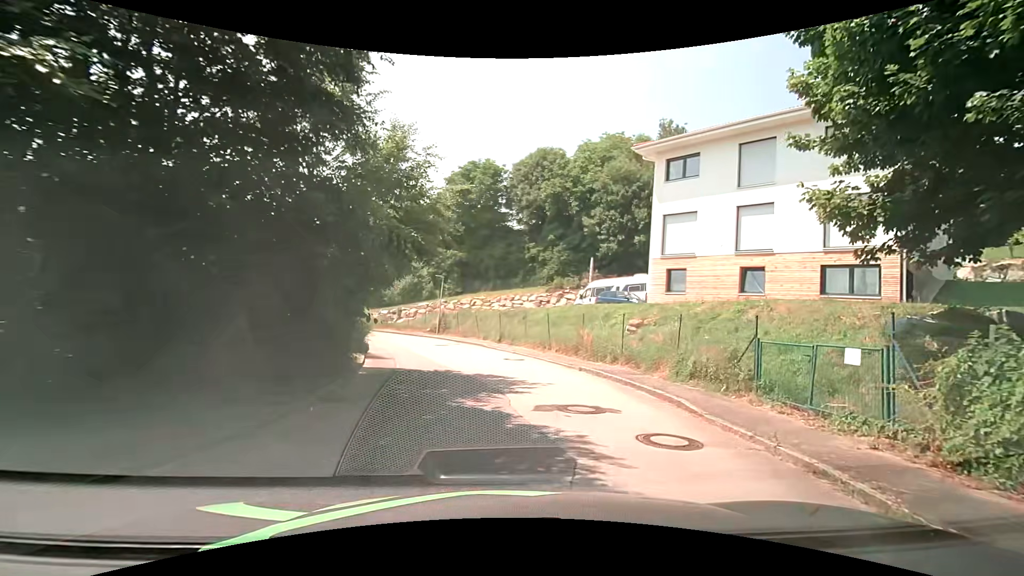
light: Day
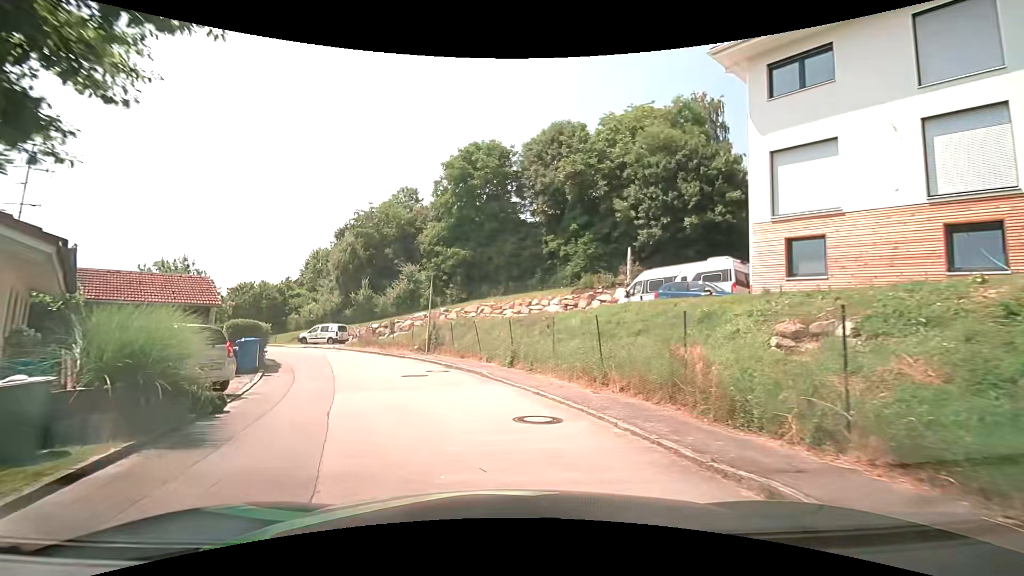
(+0.2, +10.1) m; -3°
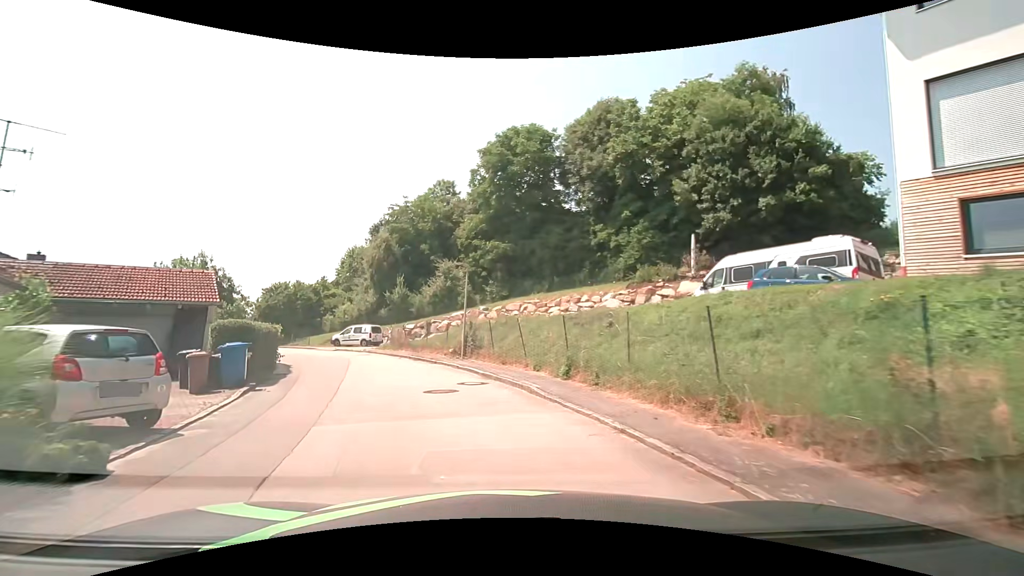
(0.0, +3.9) m; -4°
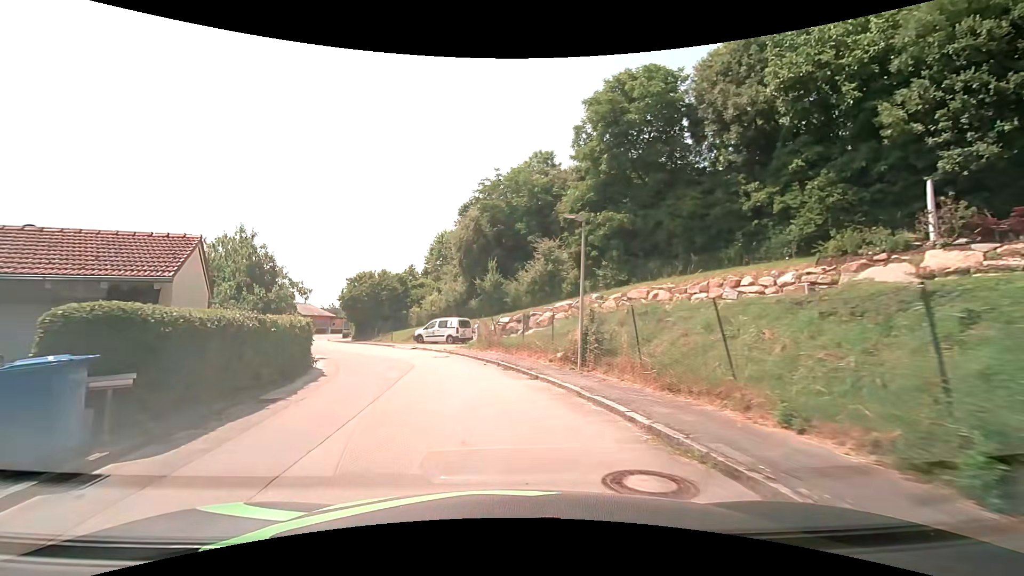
(-0.7, +8.6) m; -10°
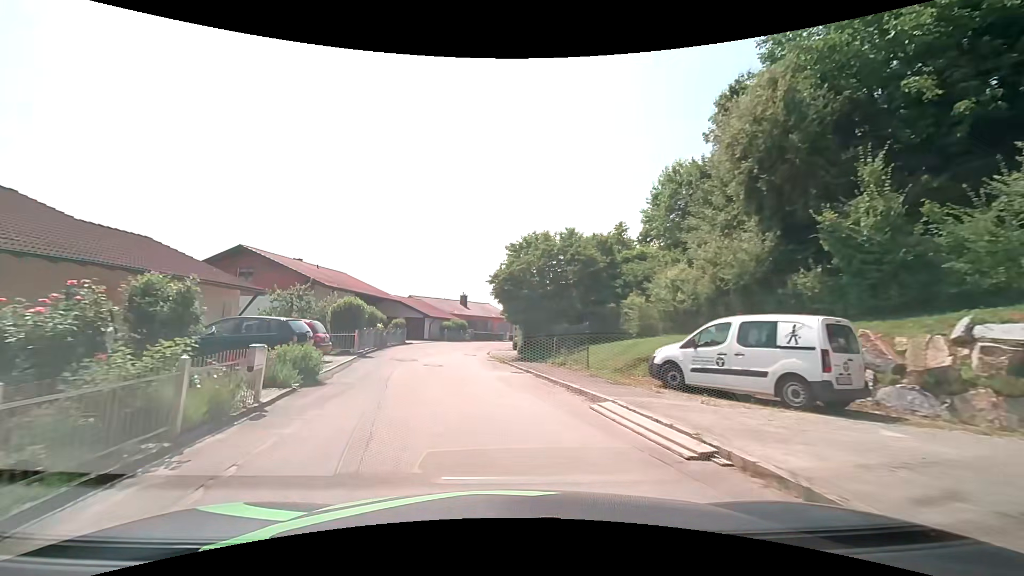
(-5.0, +22.9) m; -23°
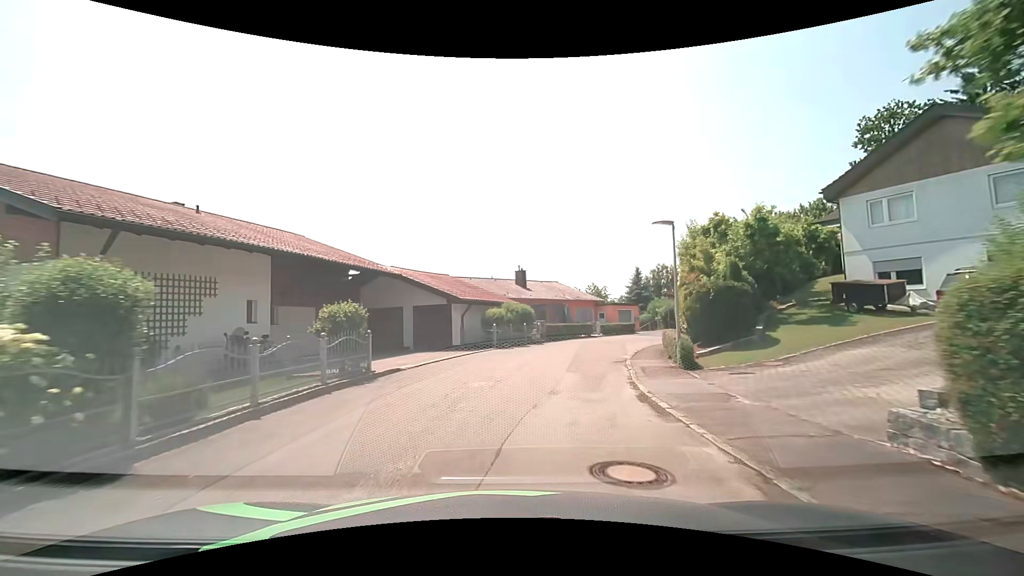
(-2.5, +24.6) m; -6°
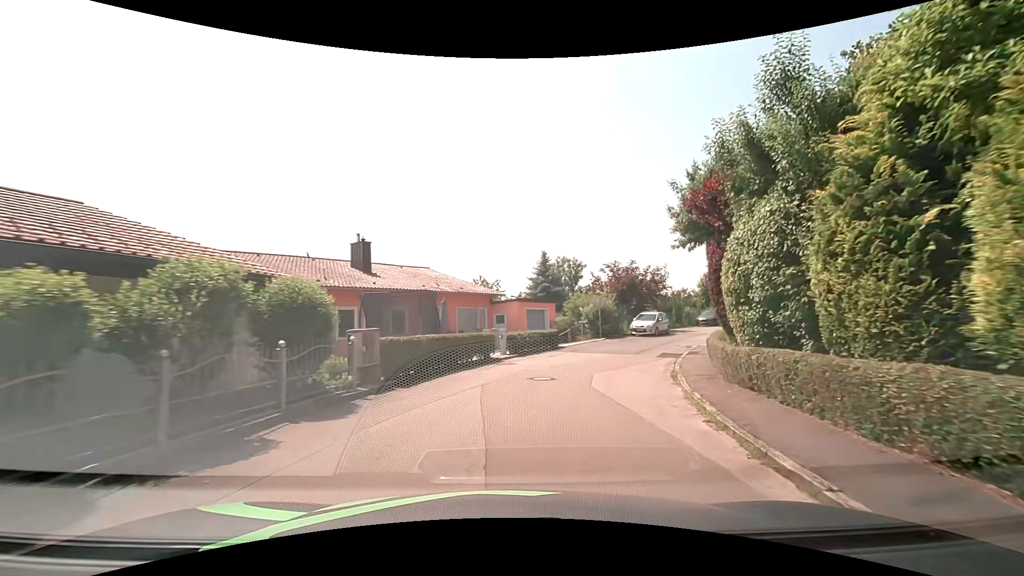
(+1.9, +19.5) m; +13°
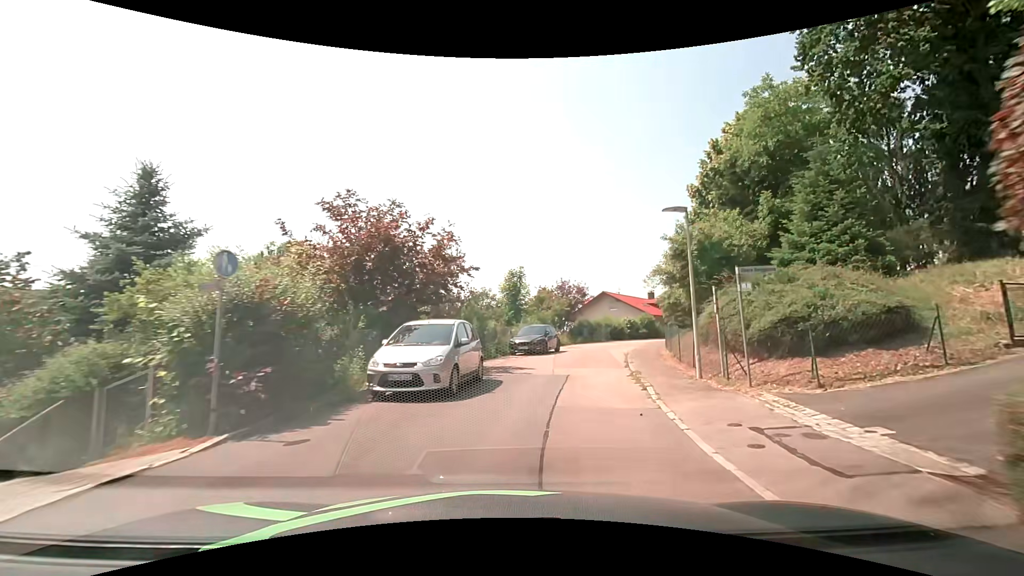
(+5.8, +24.0) m; +27°
(+1, +10) (+2, +20) (+5, +29) (+8, +39) (+13, +48) (+18, +56) (+24, +64) (+31, +72) (+38, +79) (+45, +85) m
